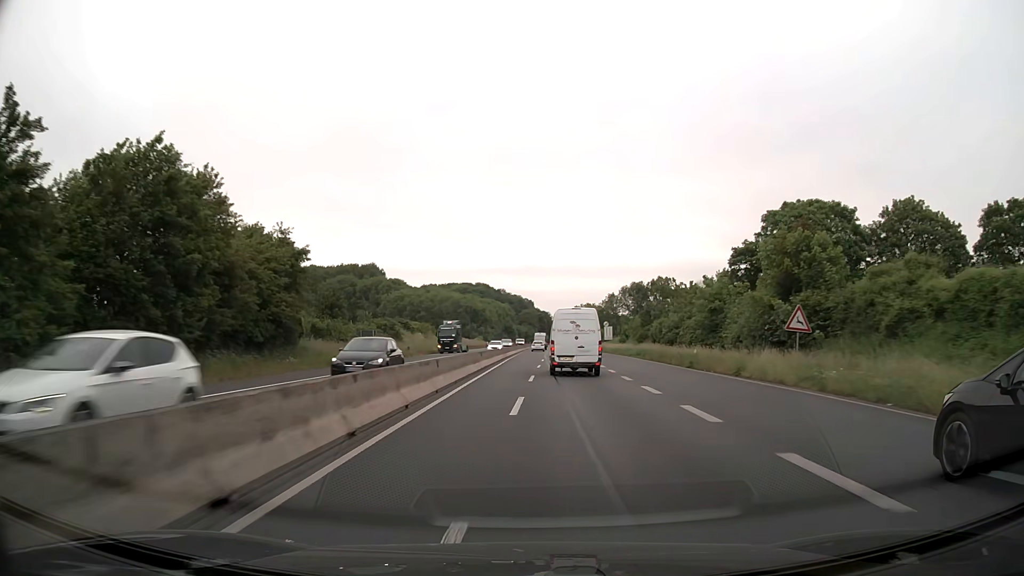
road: trunk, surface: asphalt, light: Day
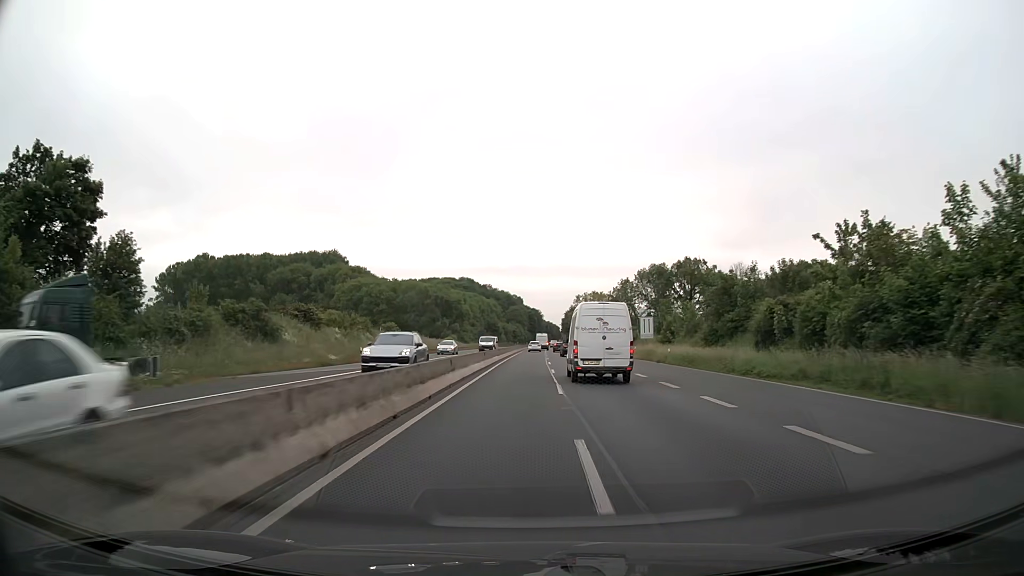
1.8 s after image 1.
(+0.3, +42.0) m; +1°
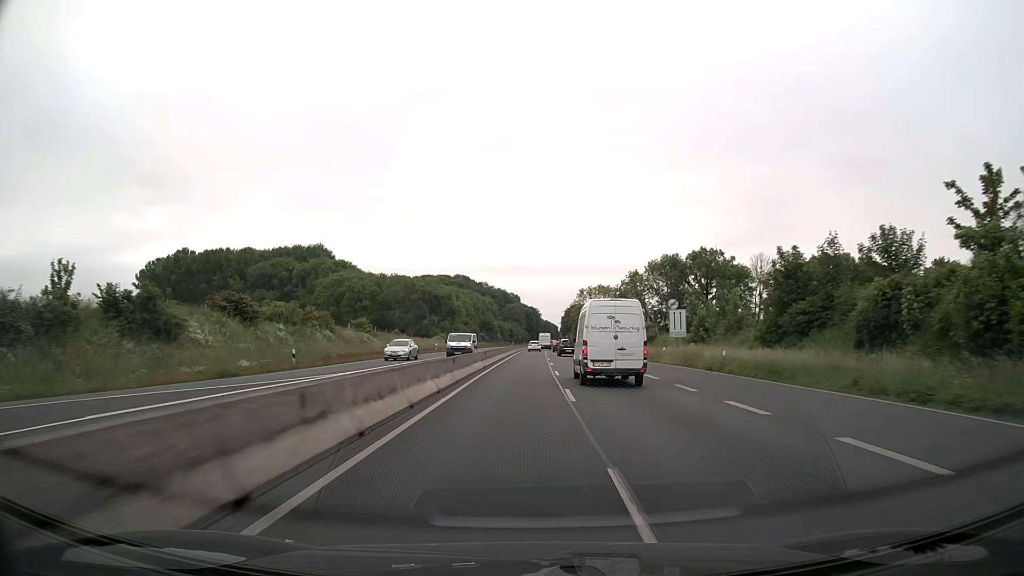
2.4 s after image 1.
(0.0, +14.4) m; 0°
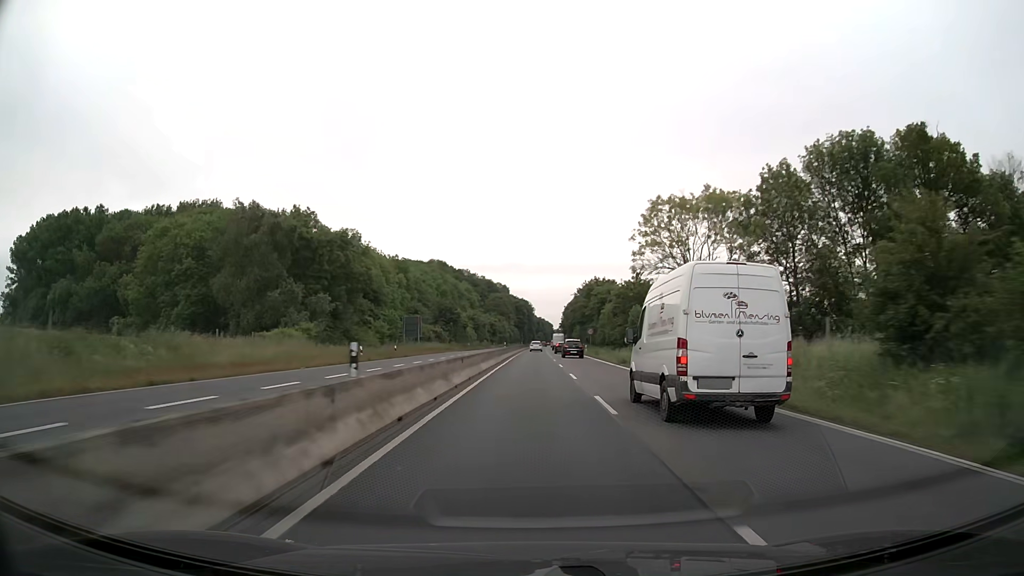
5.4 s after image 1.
(+0.4, +75.0) m; +1°
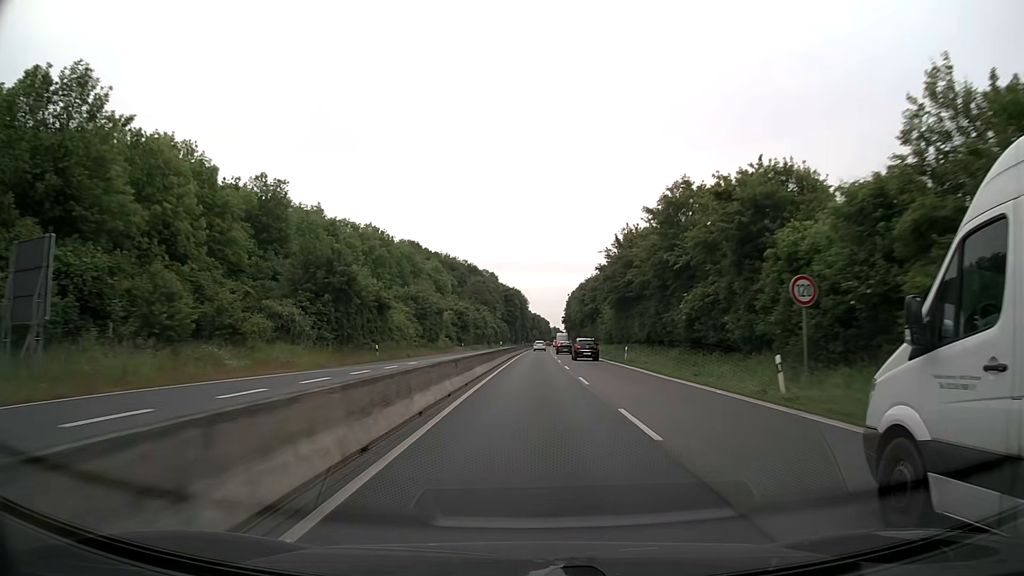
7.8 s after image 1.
(+0.5, +63.7) m; +1°
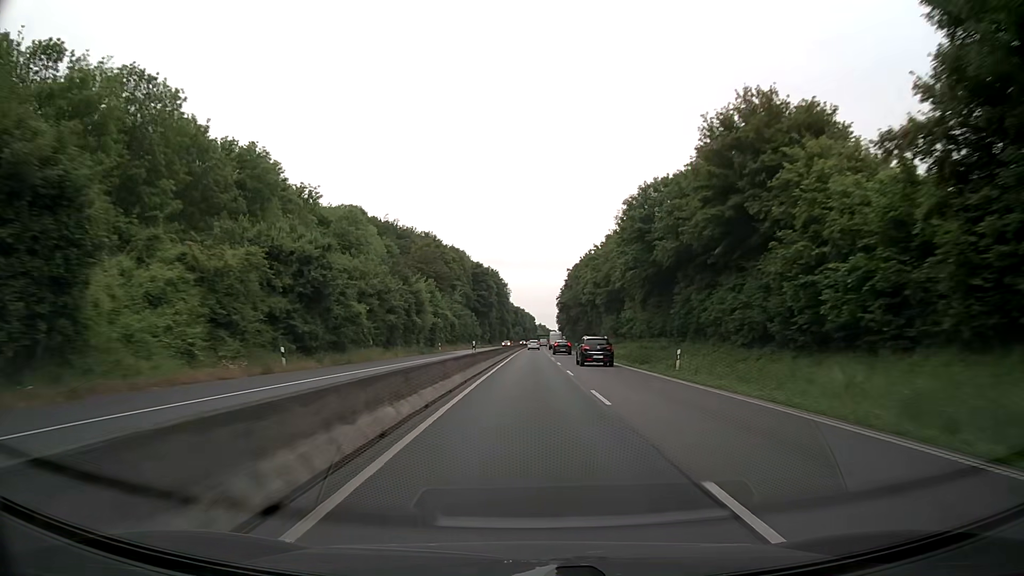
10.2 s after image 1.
(+0.7, +67.6) m; +1°
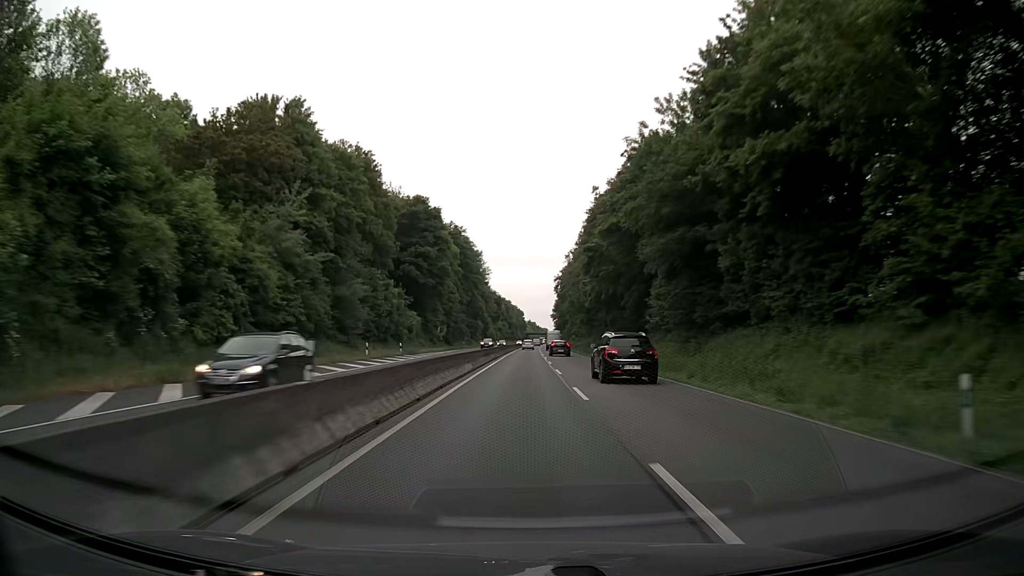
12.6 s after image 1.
(+0.6, +71.4) m; +1°
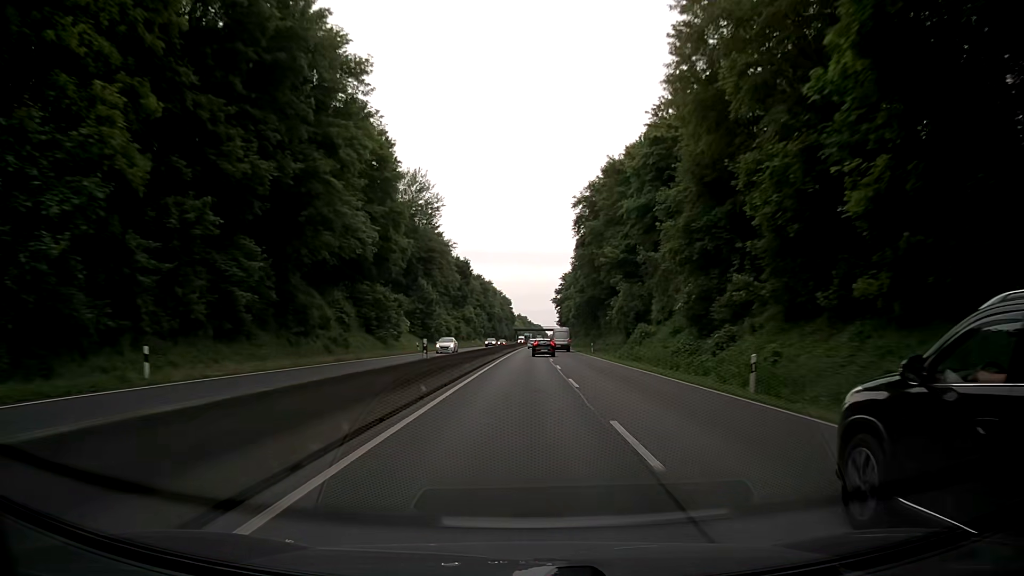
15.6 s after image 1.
(+0.1, +92.5) m; +1°
(0, +10) (0, +20) (0, +30) (0, +40) (0, +50) (0, +60) (+1, +70) (+1, +80) (+1, +90) (+1, +100) m
